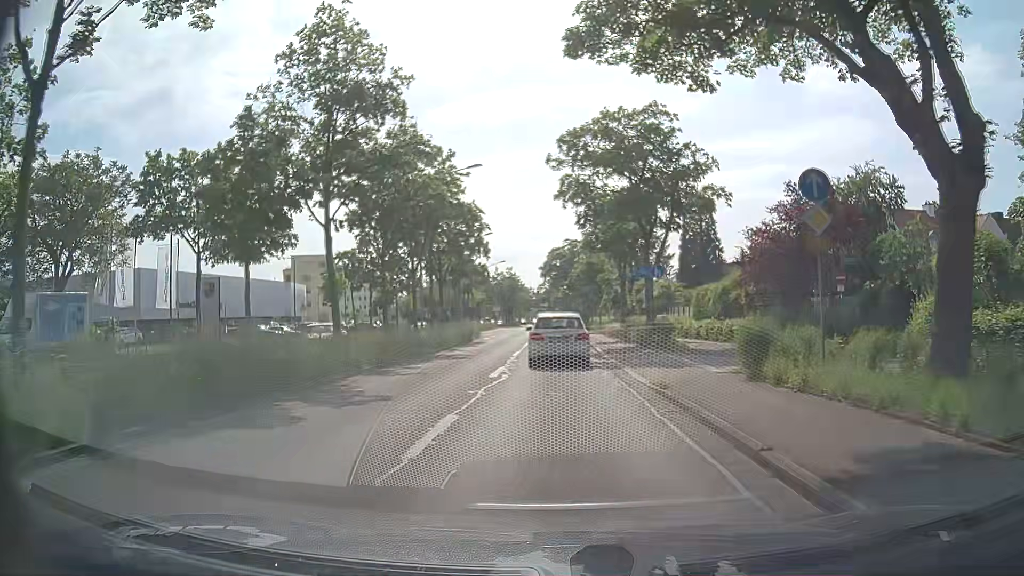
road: primary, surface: asphalt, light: Day
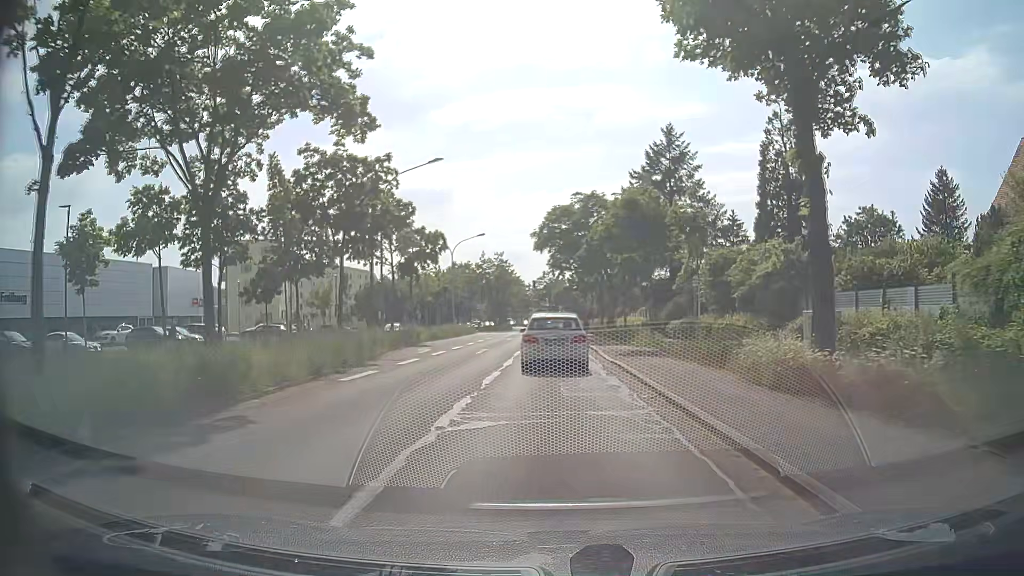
(+0.2, +32.3) m; 0°
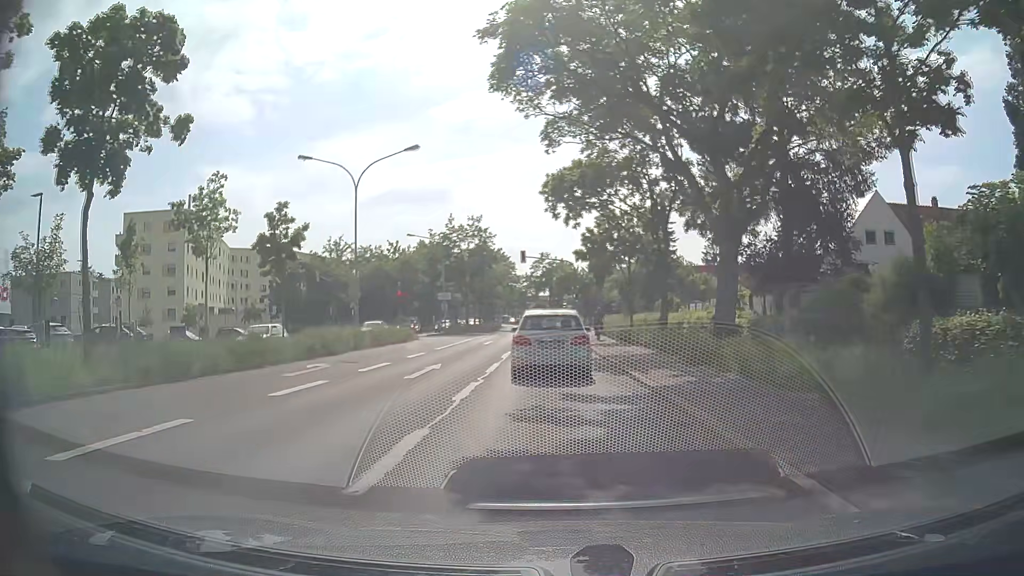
(-0.2, +33.3) m; -1°
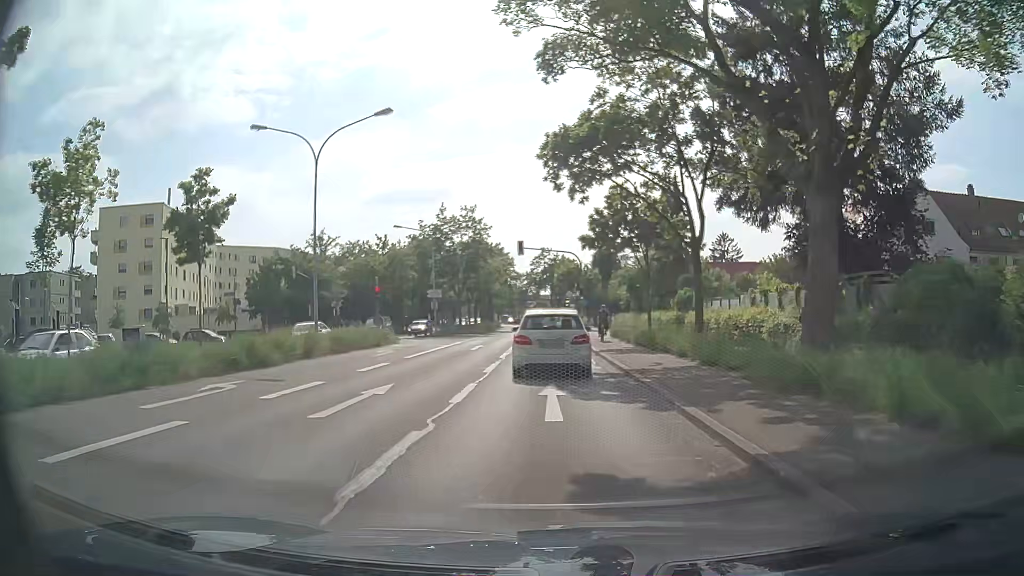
(0.0, +6.2) m; 0°
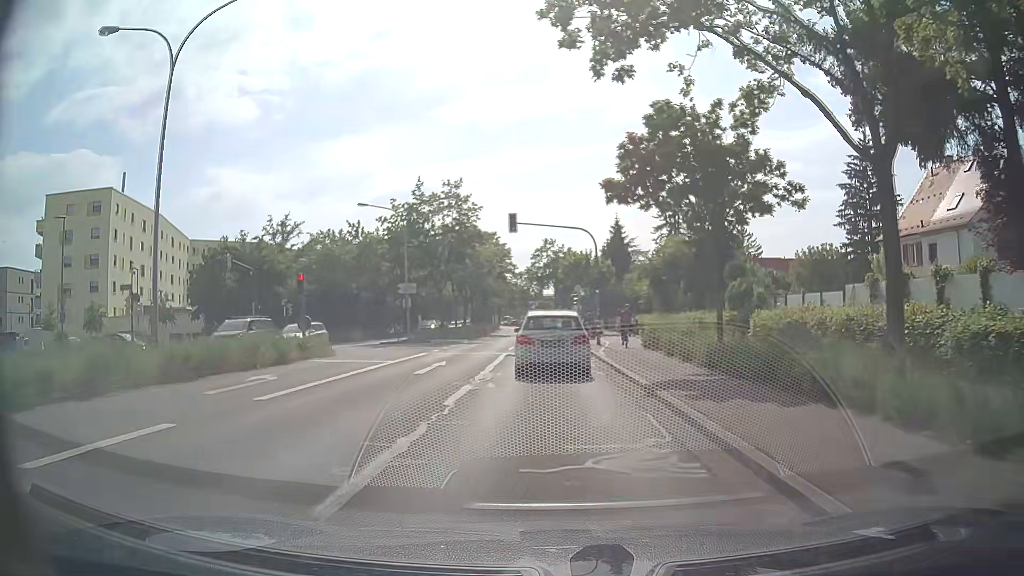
(0.0, +12.4) m; -1°
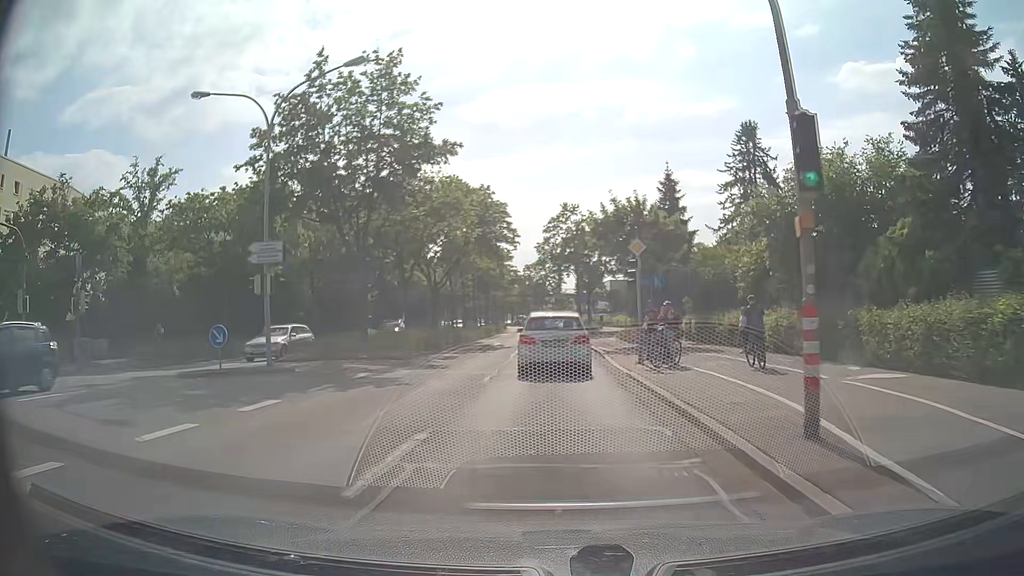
(+0.1, +25.6) m; -1°
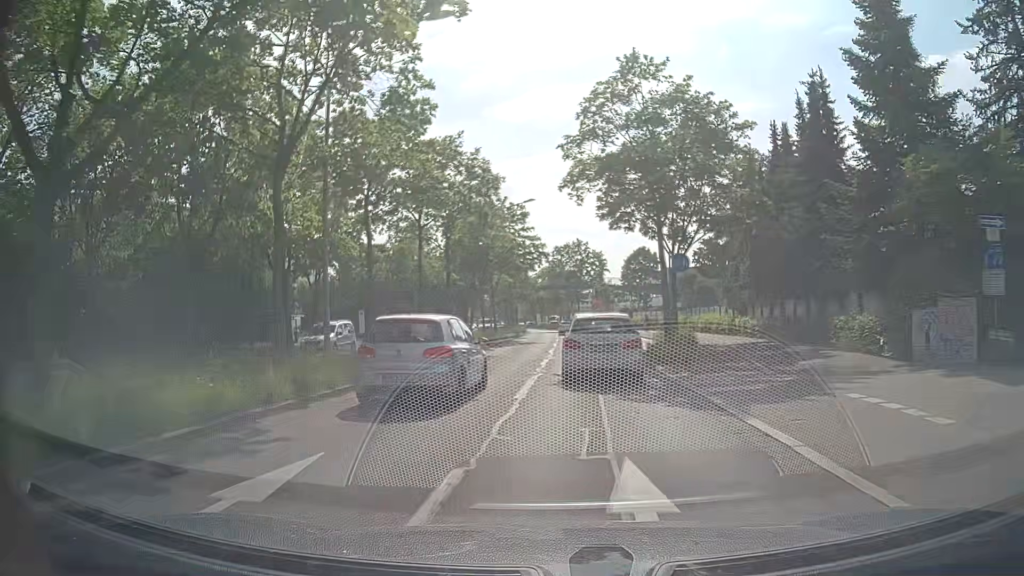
(-0.5, +34.5) m; -3°
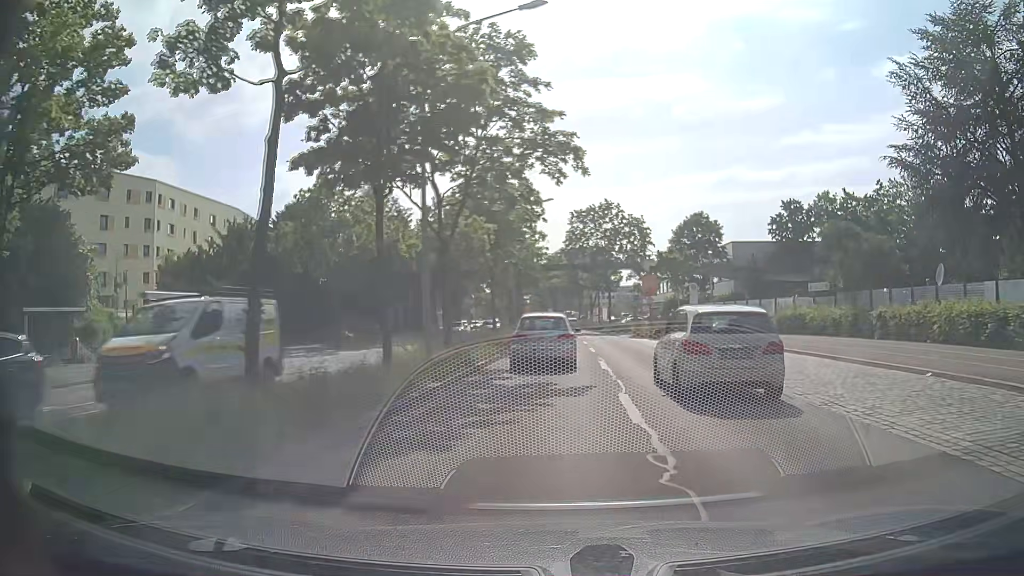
(-1.0, +30.7) m; -1°
(0, +10) (0, +20) (0, +30) (0, +40) (0, +50) (0, +60) (0, +70) (-1, +80) (-1, +90) (-2, +100) m
